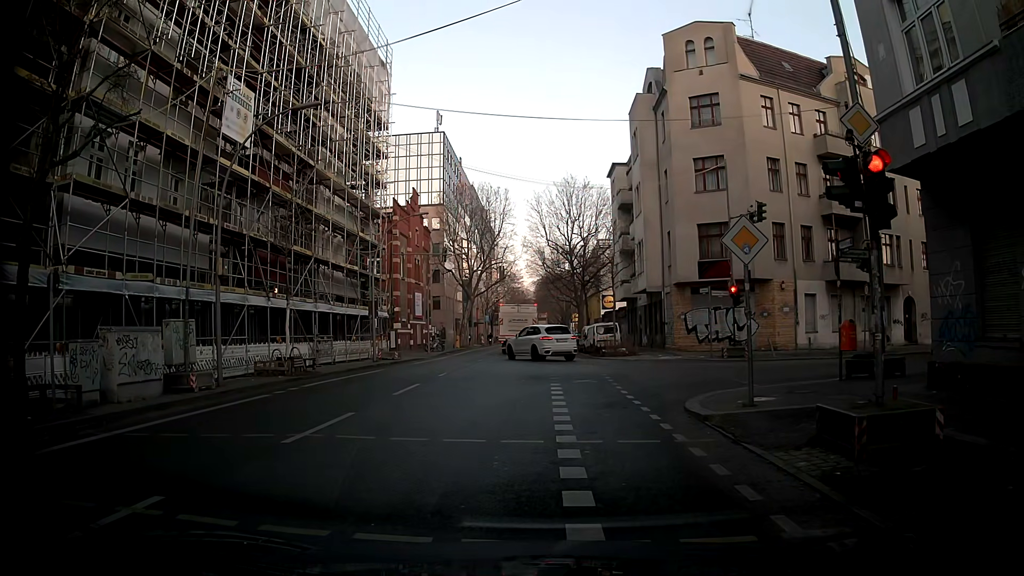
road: tertiary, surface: asphalt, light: Day
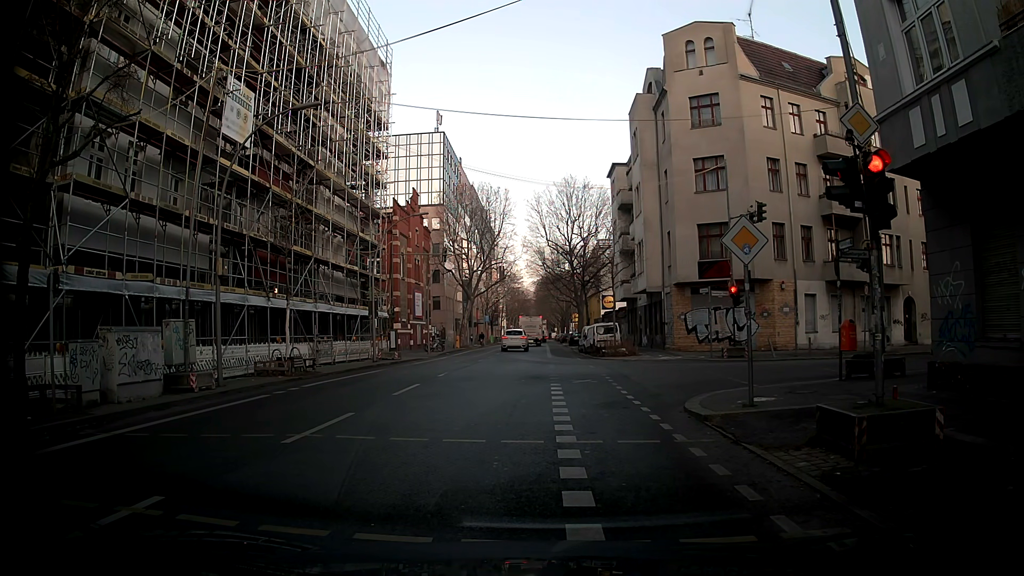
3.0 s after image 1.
(0.0, +0.1) m; 0°
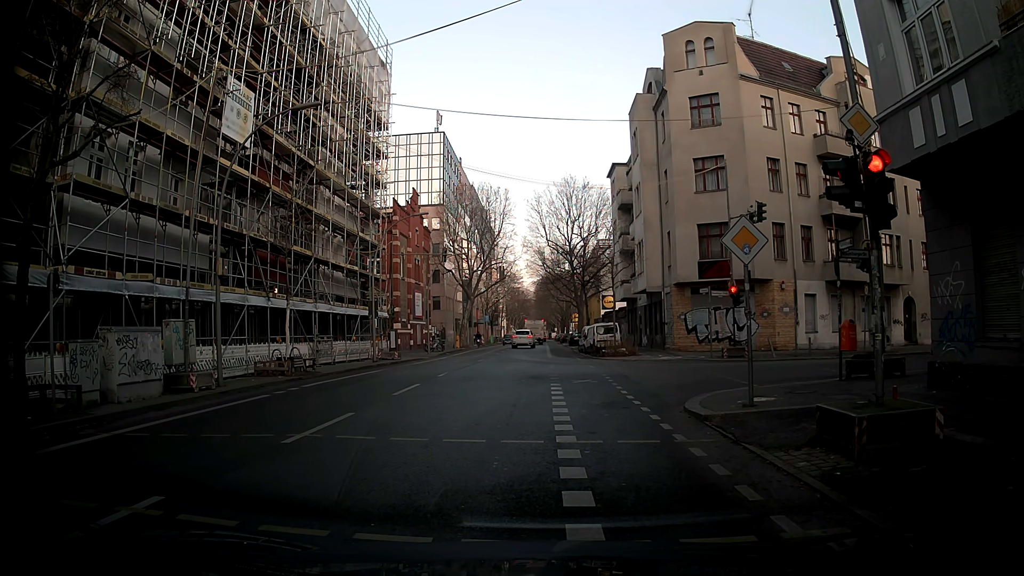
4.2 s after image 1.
(0.0, 0.0) m; 0°
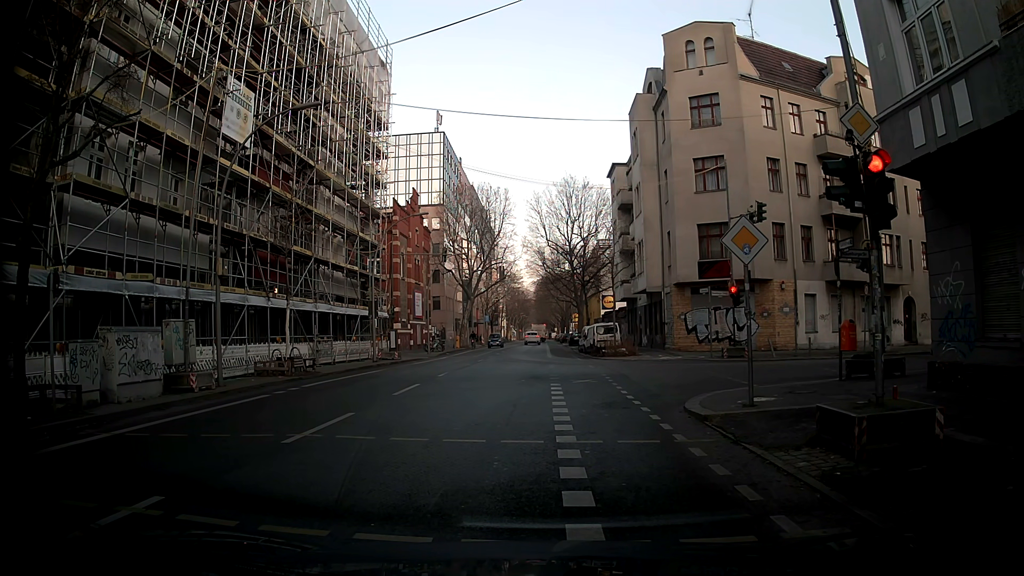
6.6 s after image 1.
(0.0, 0.0) m; 0°
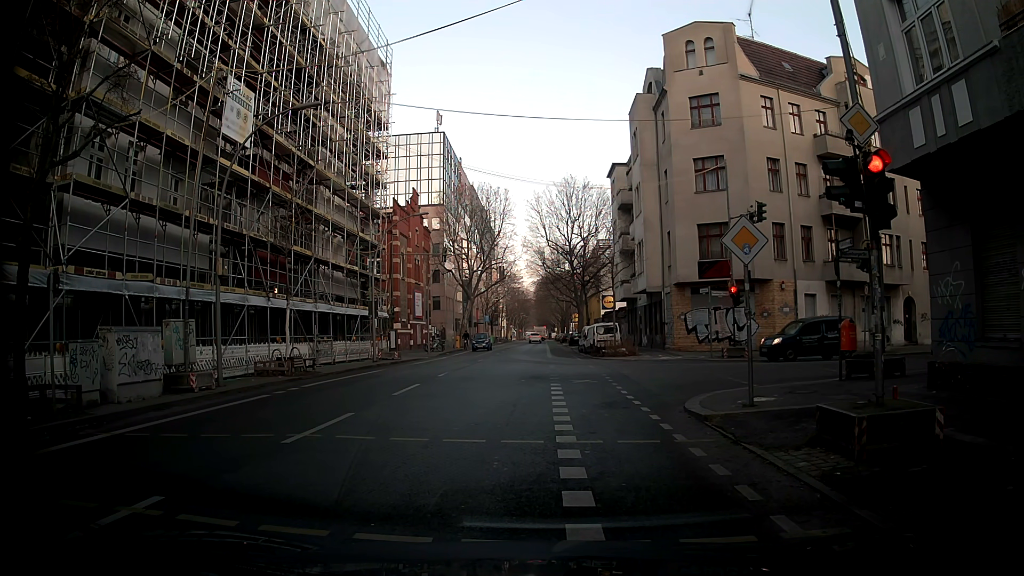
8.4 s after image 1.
(0.0, 0.0) m; 0°
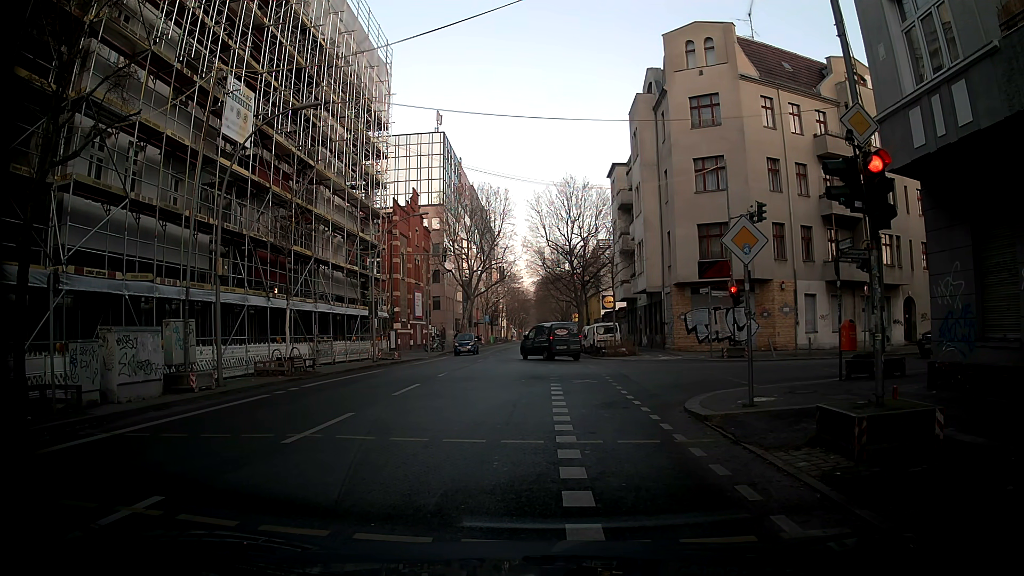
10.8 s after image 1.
(0.0, 0.0) m; 0°
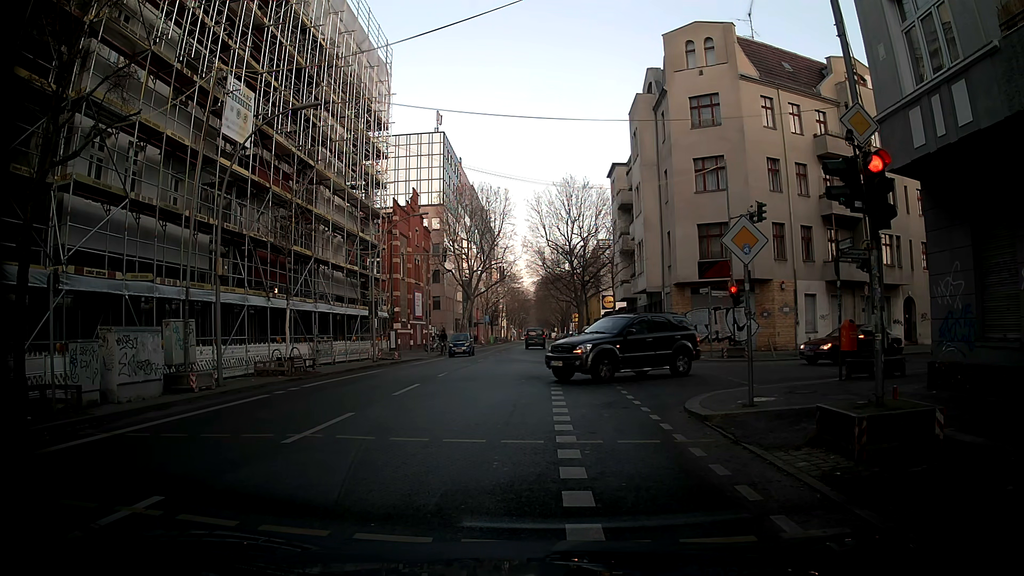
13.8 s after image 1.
(0.0, 0.0) m; 0°
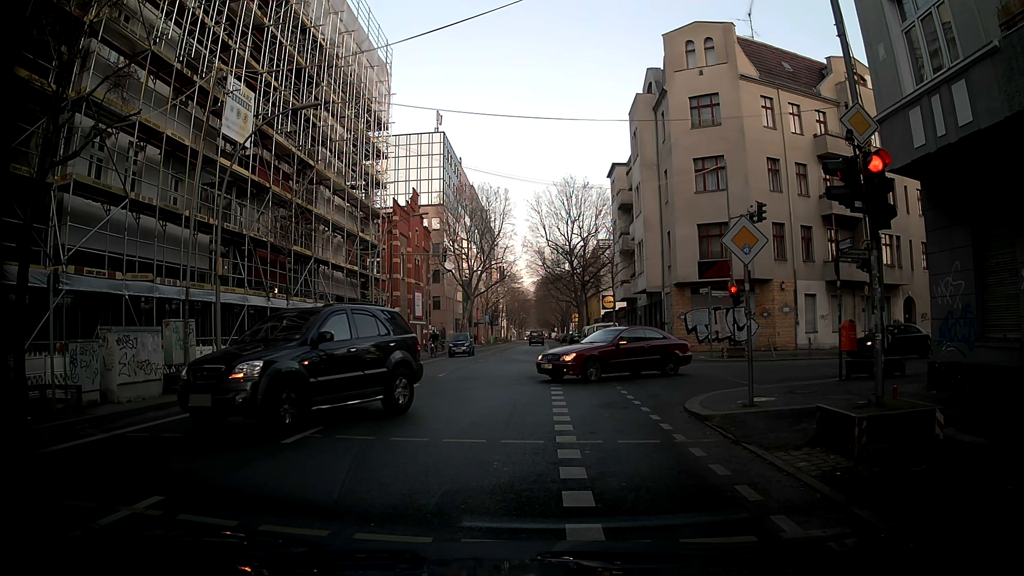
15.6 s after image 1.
(0.0, 0.0) m; 0°
